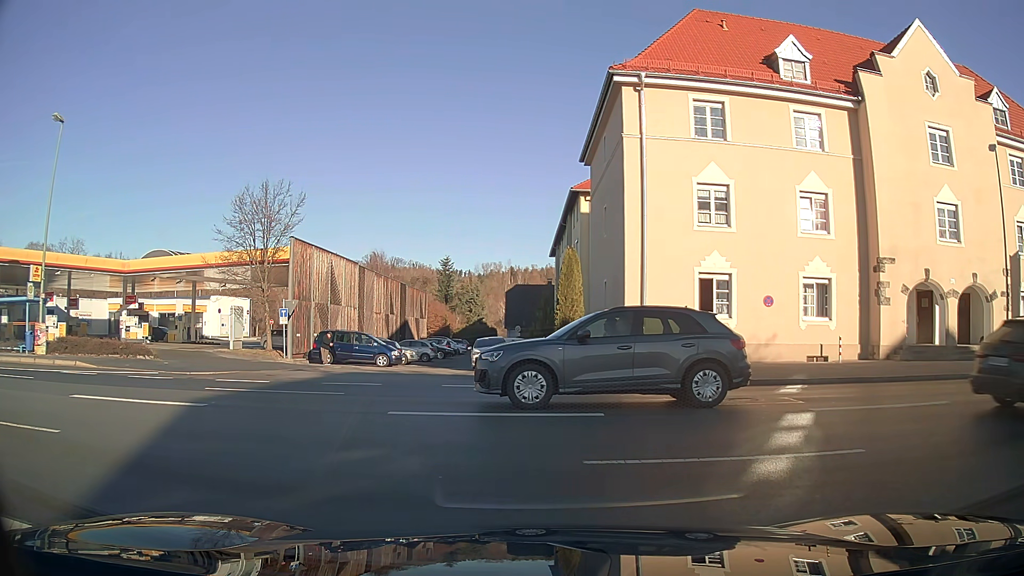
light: Day
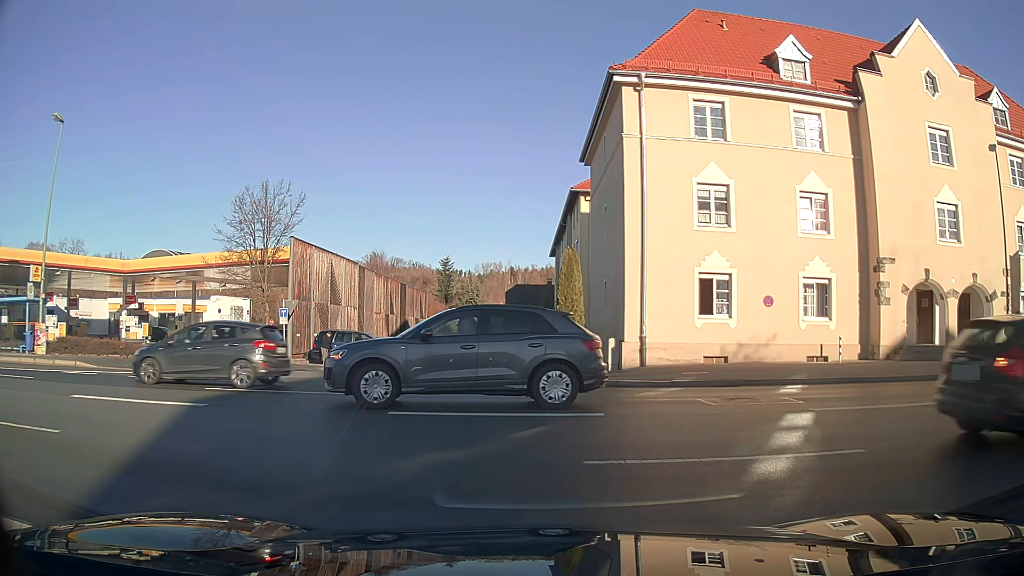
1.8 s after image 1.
(0.0, 0.0) m; 0°
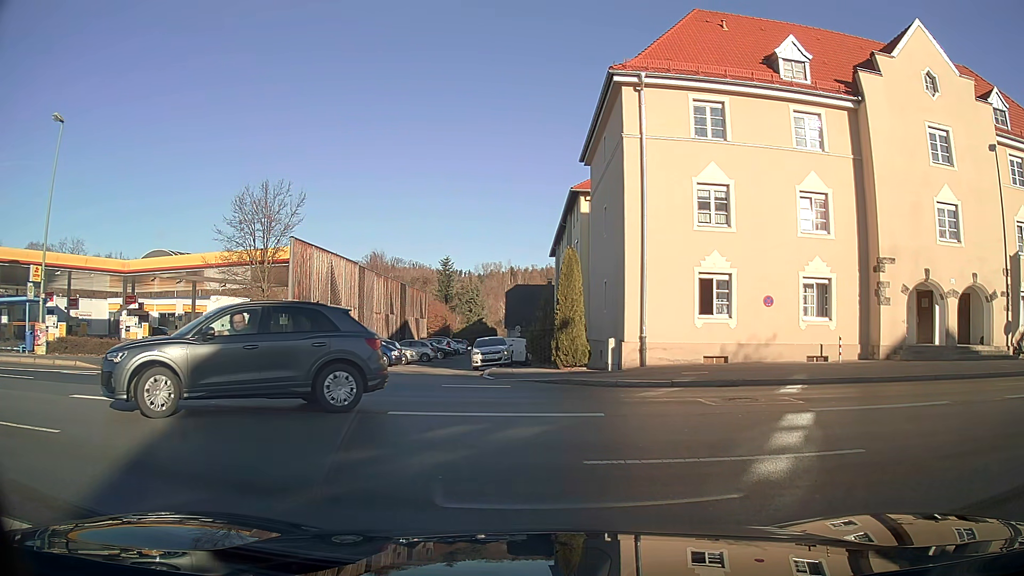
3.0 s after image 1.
(0.0, 0.0) m; 0°
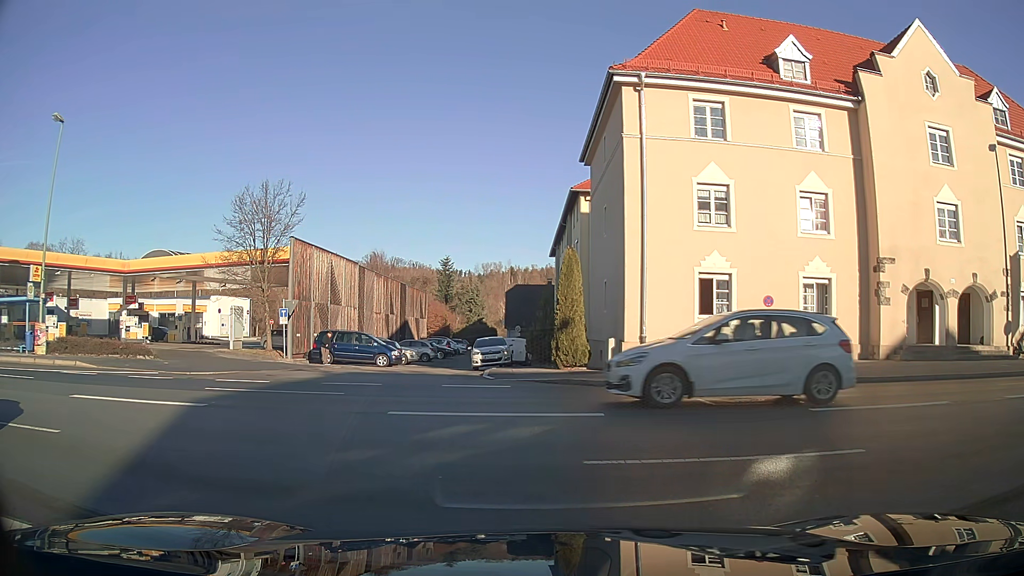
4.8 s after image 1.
(0.0, 0.0) m; 0°
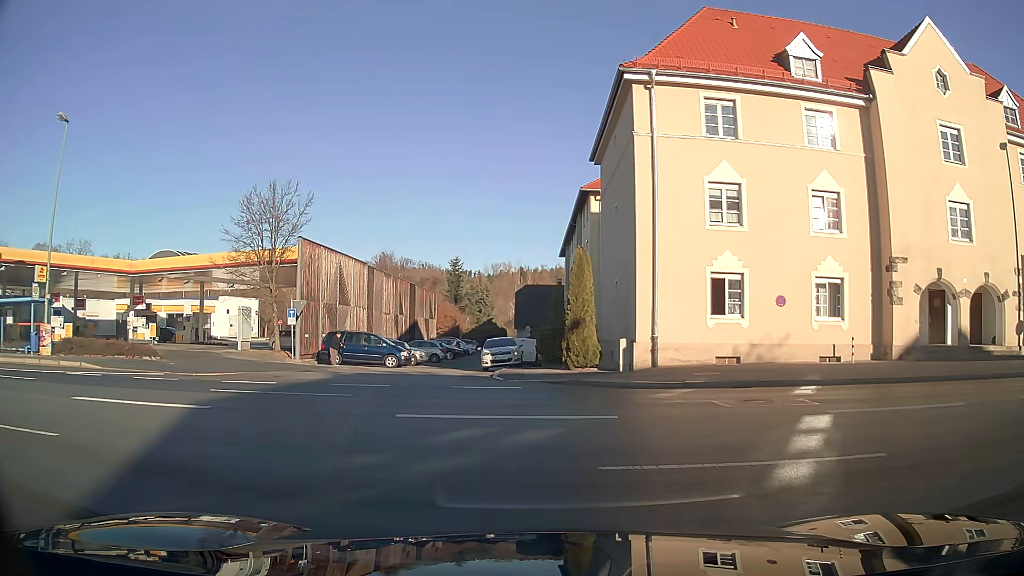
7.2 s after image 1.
(0.0, +0.2) m; 0°
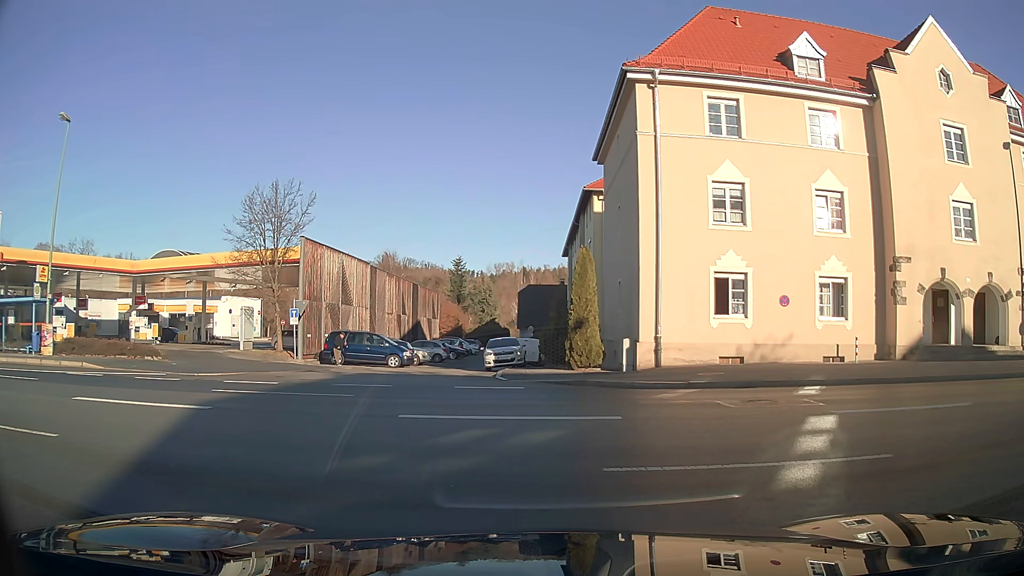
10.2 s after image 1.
(0.0, +0.1) m; 0°
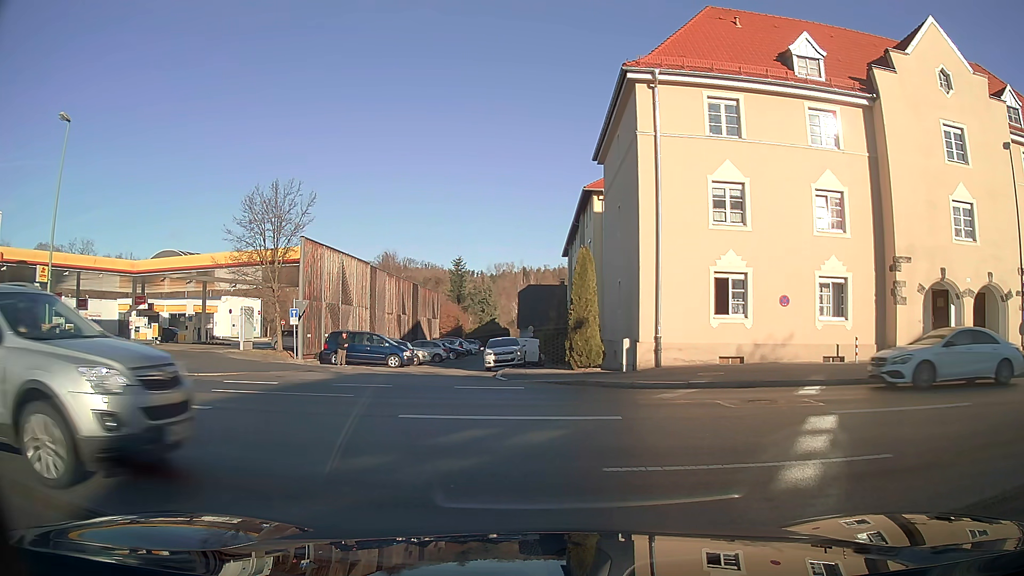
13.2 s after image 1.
(0.0, 0.0) m; 0°
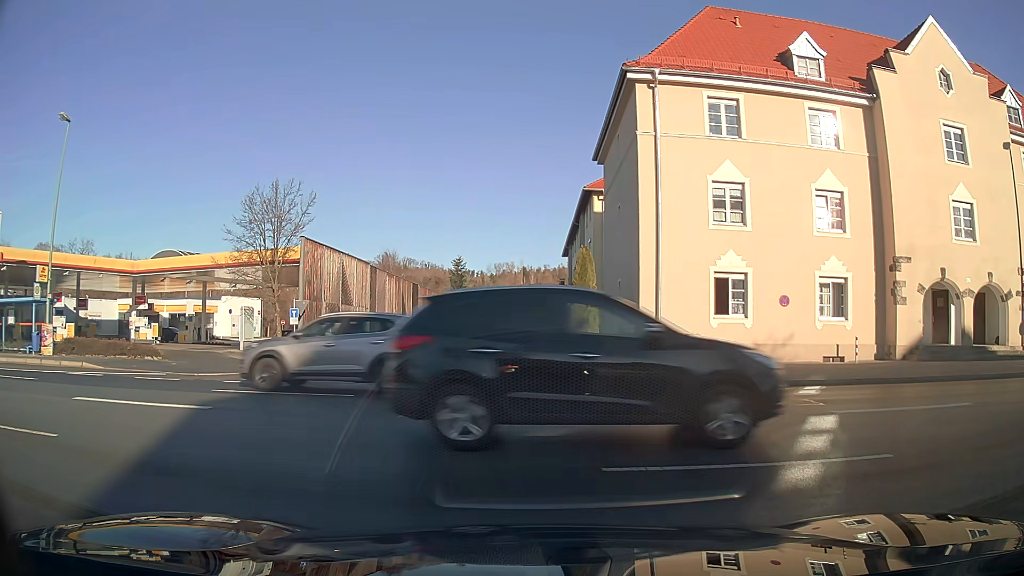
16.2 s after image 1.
(0.0, 0.0) m; 0°
